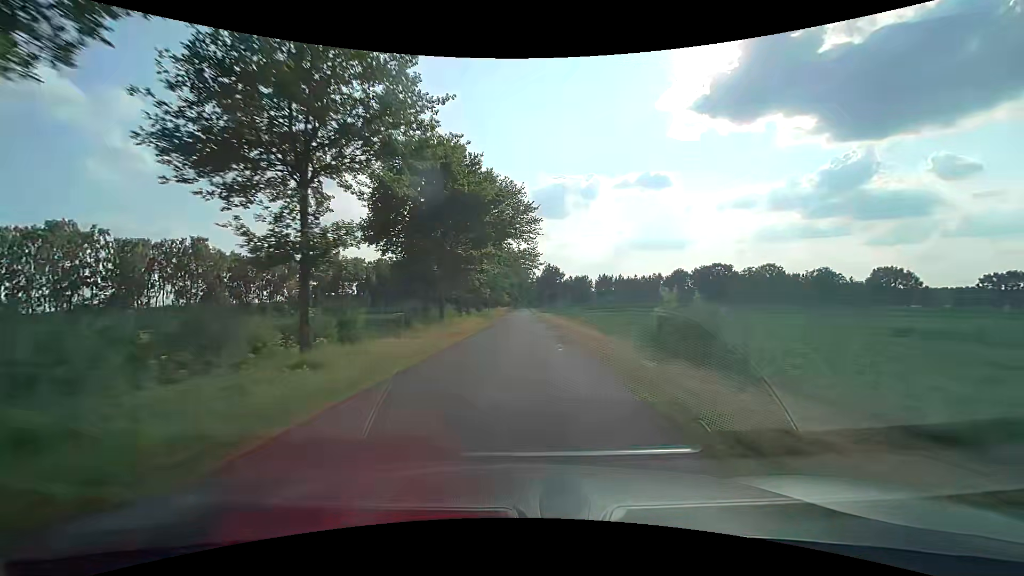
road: unclassified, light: Day
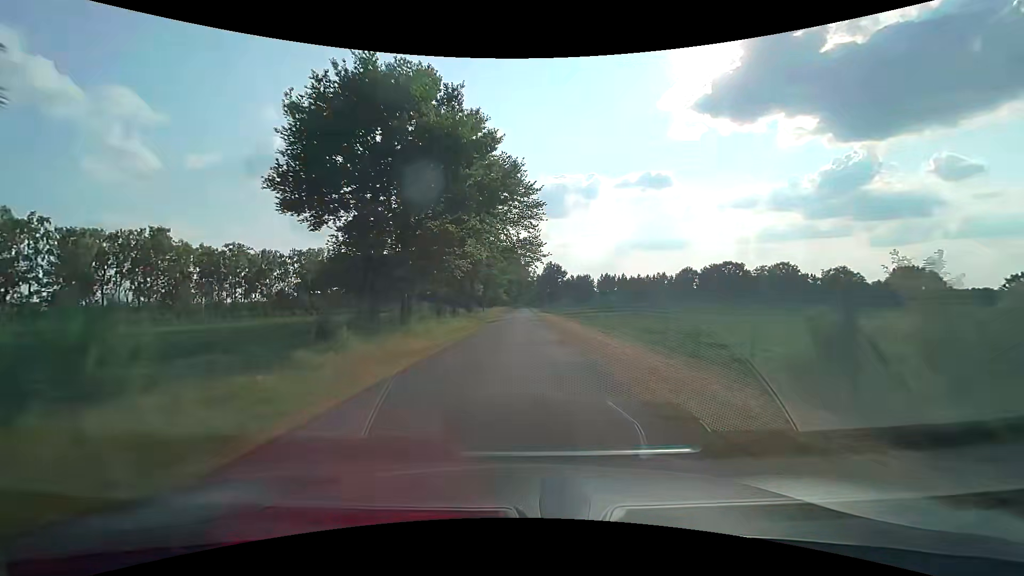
(0.0, +11.0) m; 0°
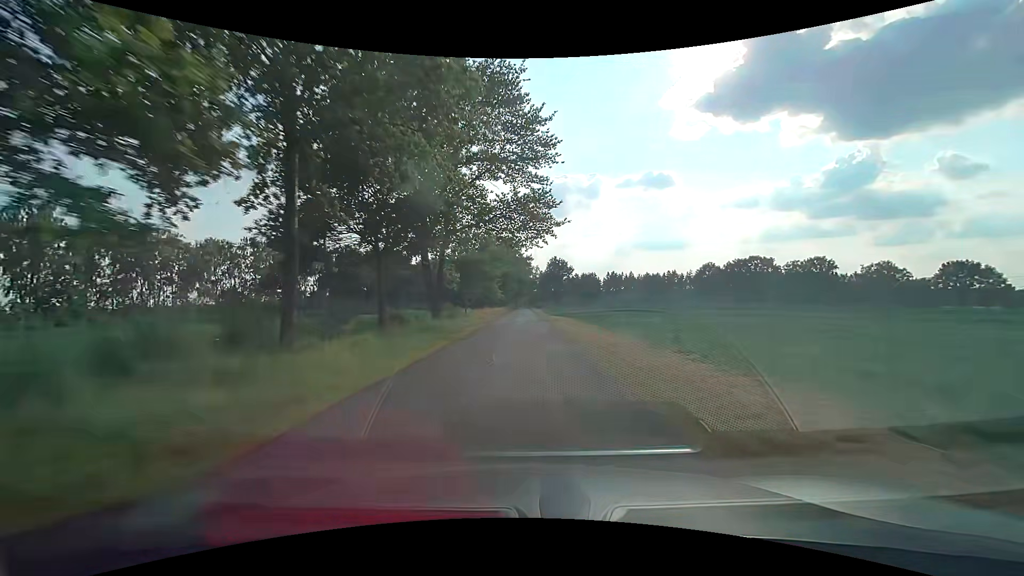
(+0.1, +22.4) m; 0°
(0, +10) (0, +20) (0, +30) (0, +40) (0, +50) (0, +60) (0, +70) (0, +80) (0, +90) (0, +100) m
